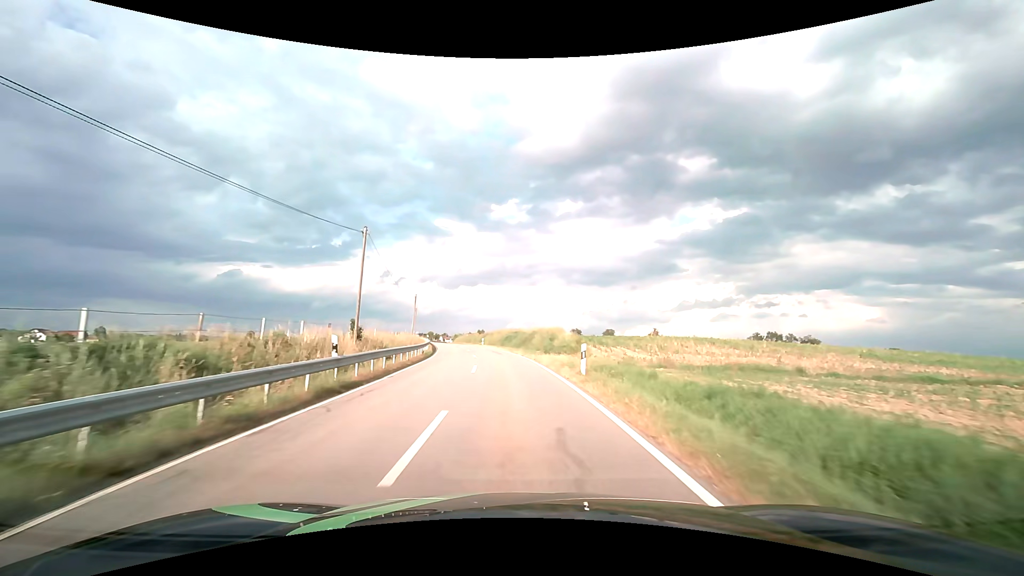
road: tertiary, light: Day
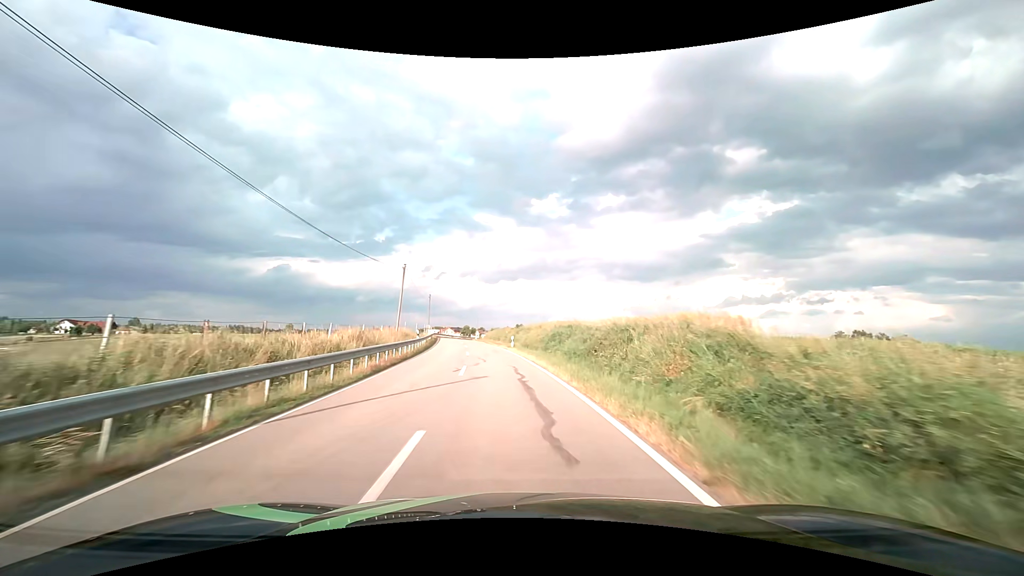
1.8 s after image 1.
(-0.8, +26.1) m; -4°
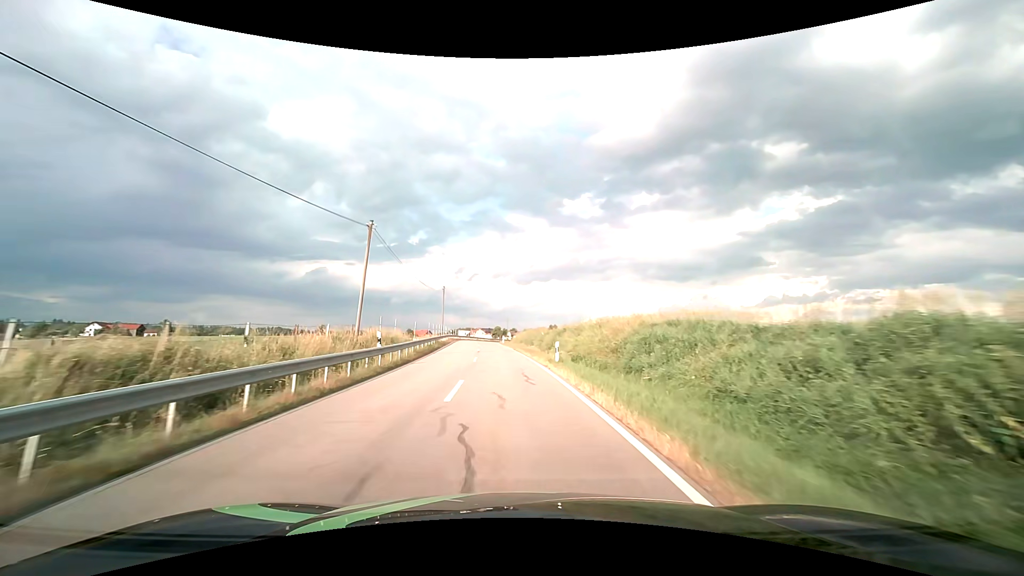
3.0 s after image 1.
(-0.5, +17.3) m; -4°
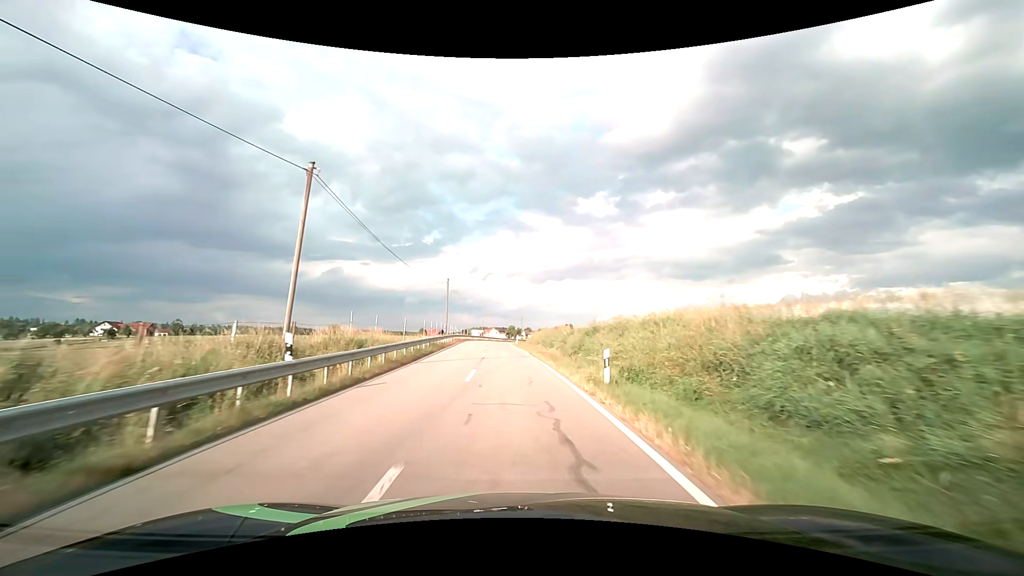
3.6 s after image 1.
(-0.2, +8.7) m; -2°
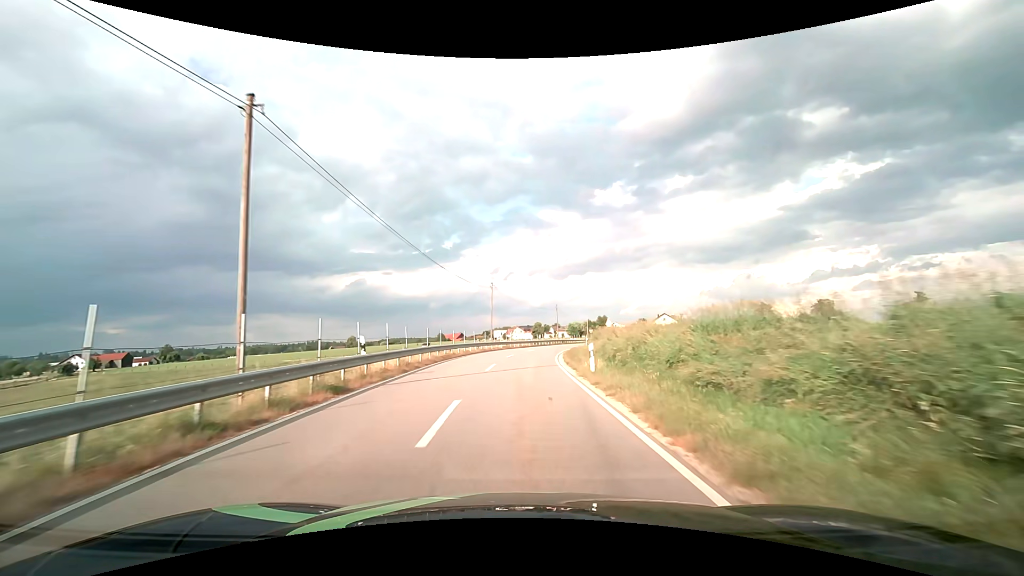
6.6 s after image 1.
(-1.5, +43.8) m; -3°
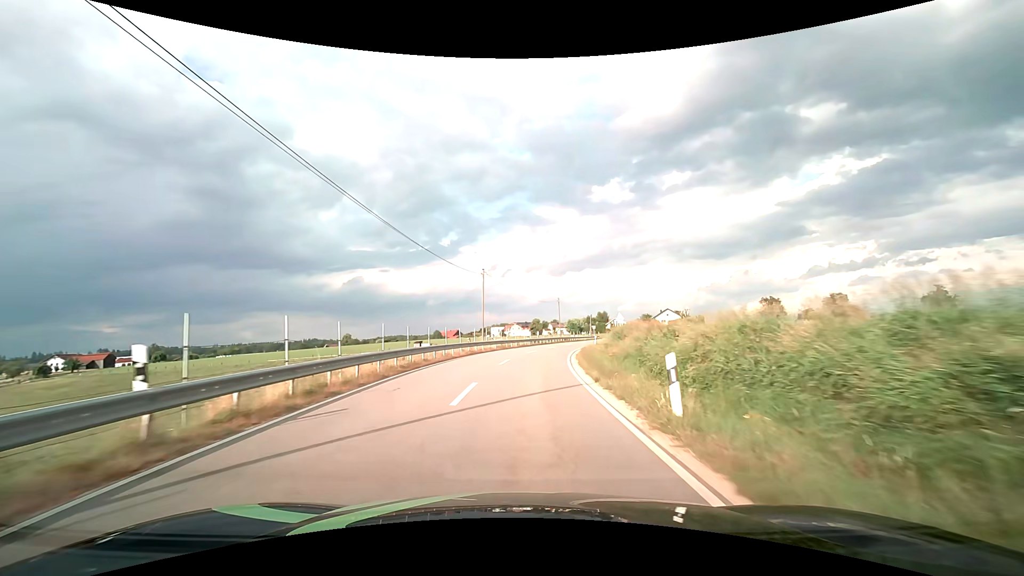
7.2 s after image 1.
(0.0, +8.9) m; 0°
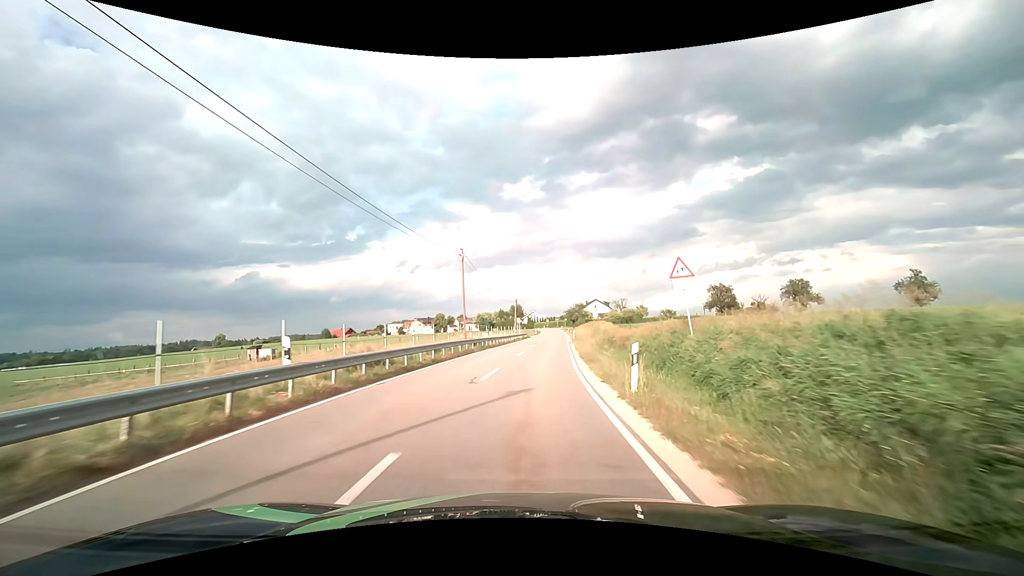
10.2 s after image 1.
(+3.5, +43.3) m; +10°
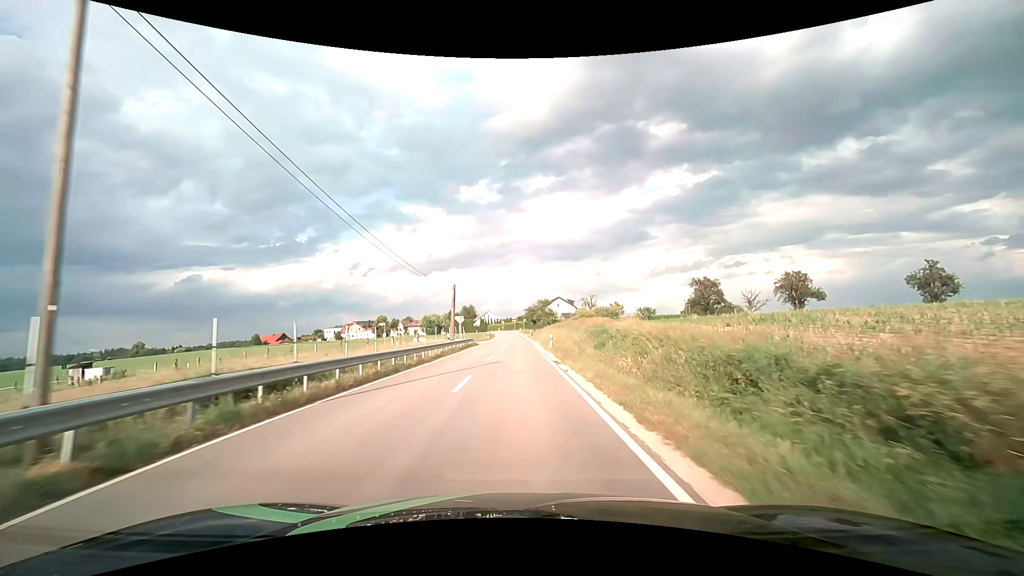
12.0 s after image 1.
(+1.3, +26.5) m; +5°
(0, +10) (0, +20) (0, +30) (0, +40) (0, +50) (0, +60) (0, +70) (0, +80) (0, +90) (0, +100) m
